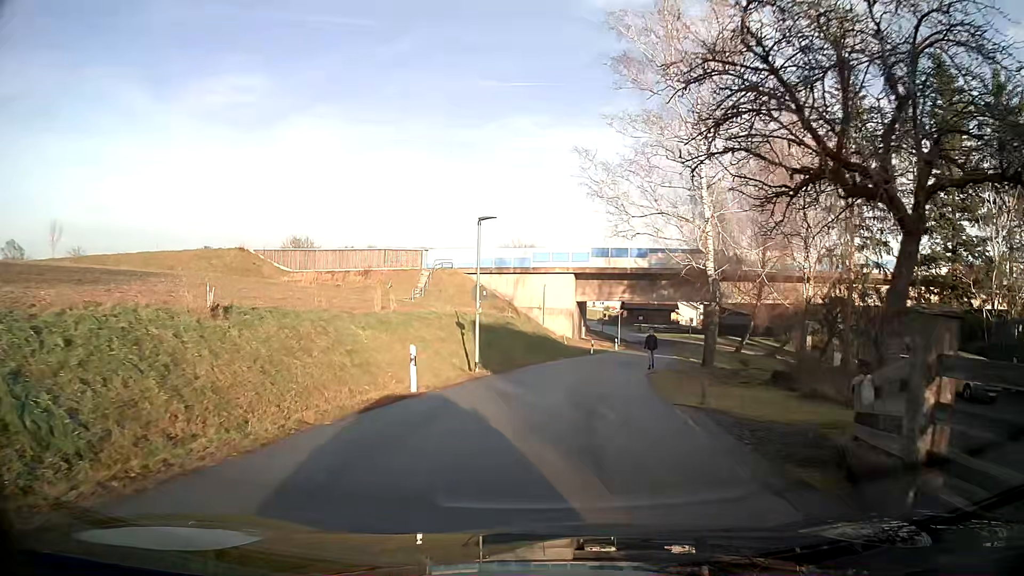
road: residential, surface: asphalt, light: Day
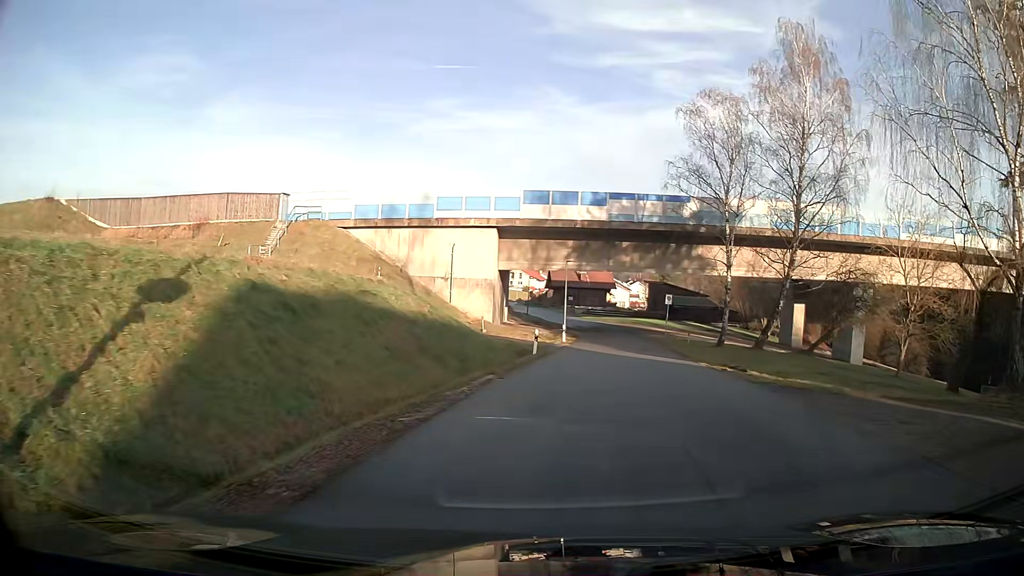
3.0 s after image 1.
(+1.2, +22.7) m; +10°
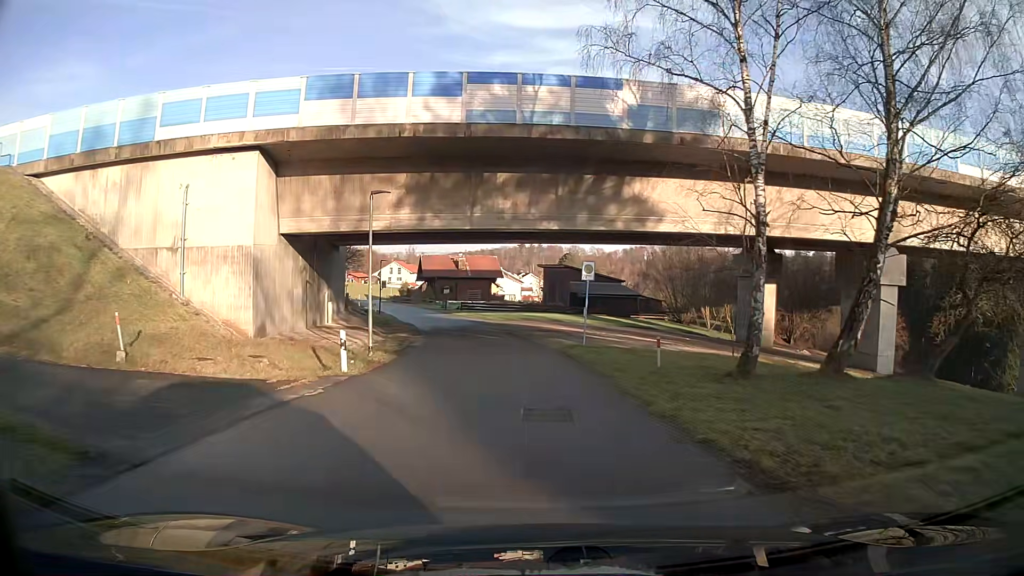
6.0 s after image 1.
(+2.6, +23.5) m; +6°
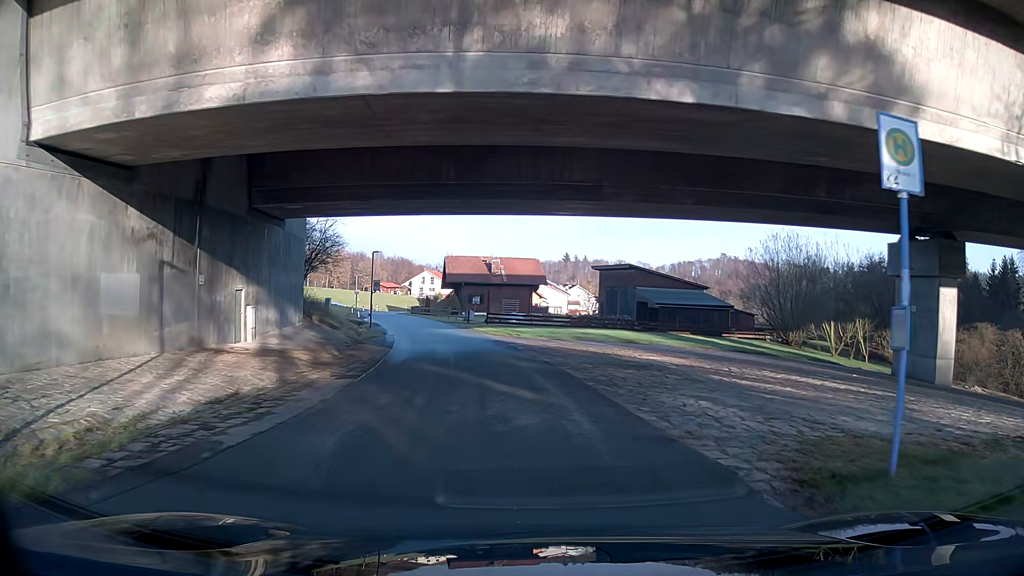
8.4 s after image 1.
(-0.6, +19.3) m; -4°
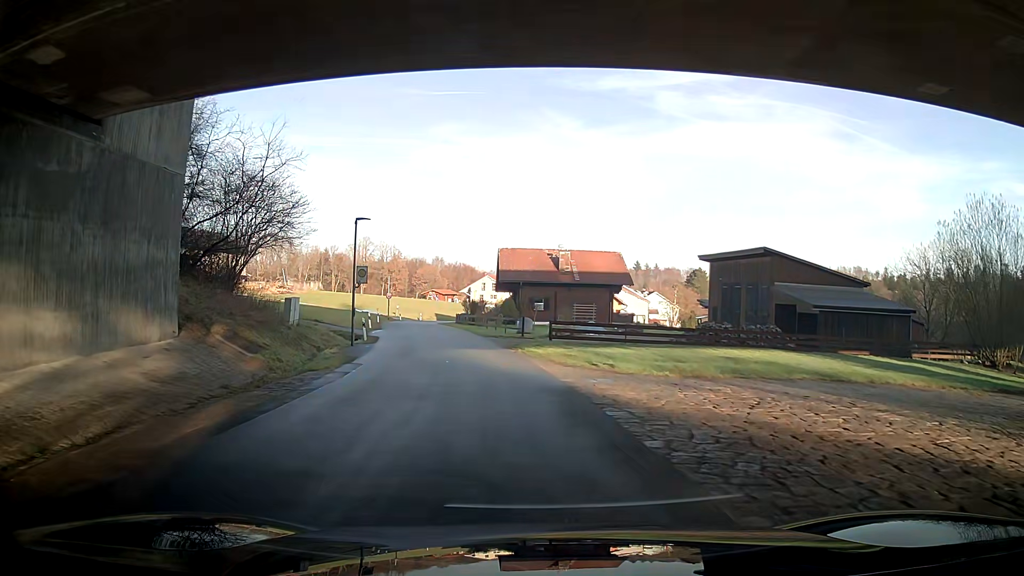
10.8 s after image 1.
(-0.9, +18.7) m; -6°
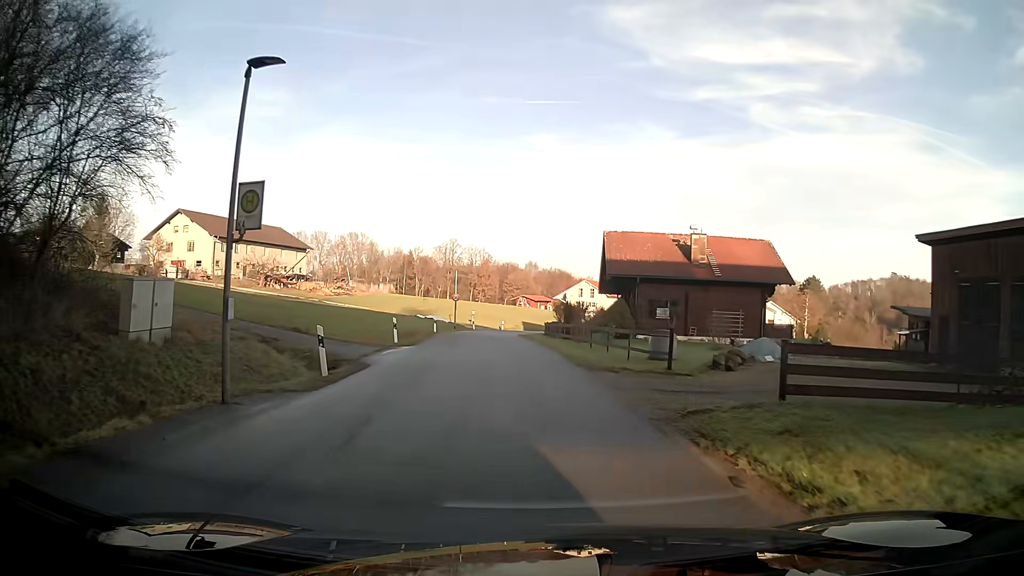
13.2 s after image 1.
(-1.2, +17.8) m; -9°
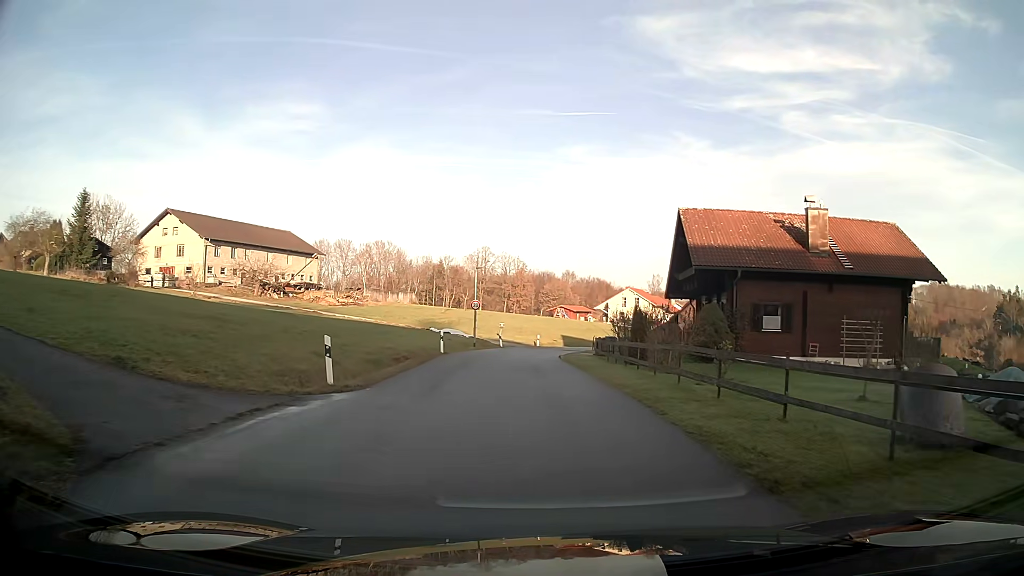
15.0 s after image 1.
(-0.4, +13.2) m; -3°
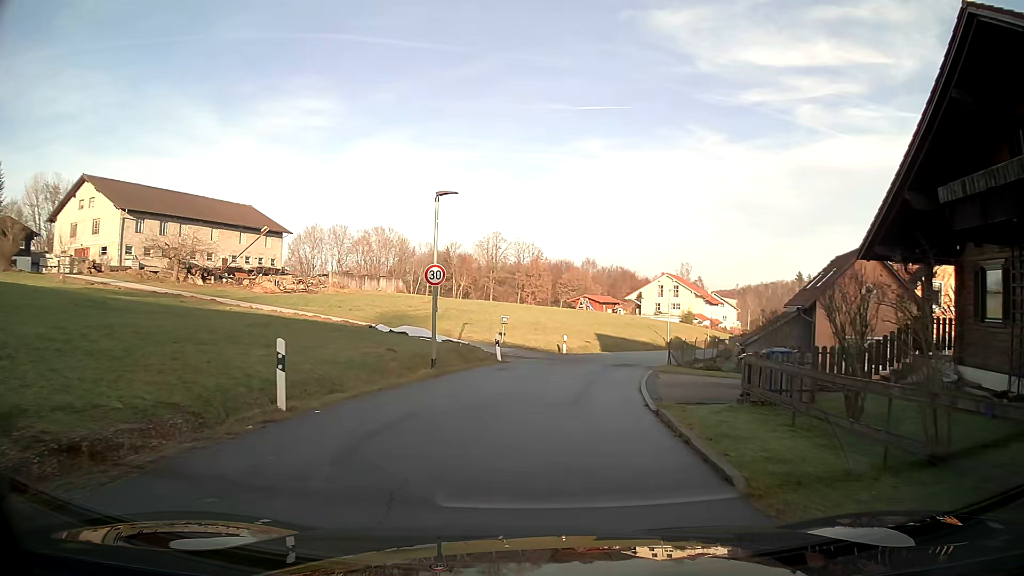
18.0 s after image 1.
(-0.2, +22.5) m; 0°
